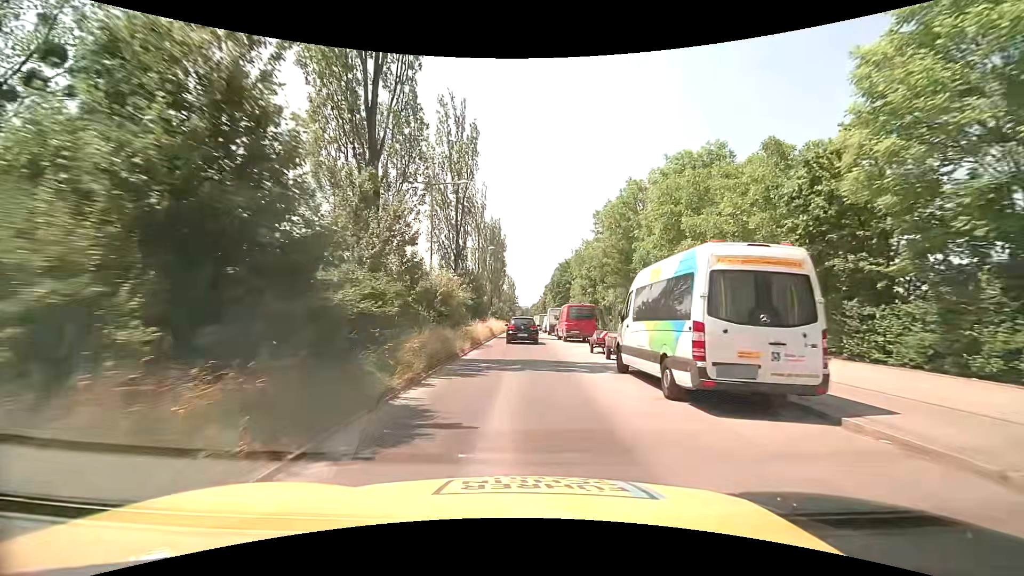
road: secondary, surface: asphalt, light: Day
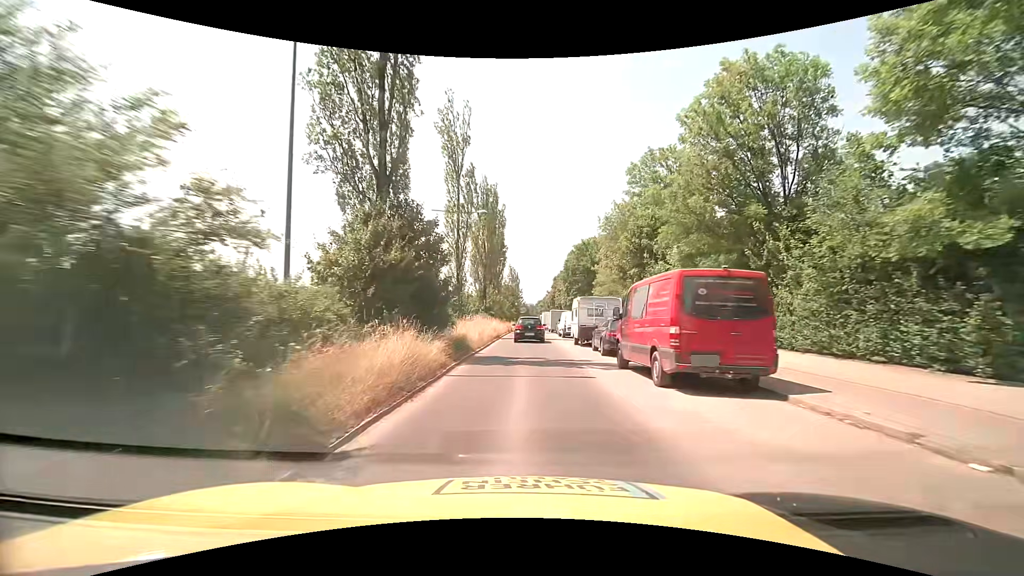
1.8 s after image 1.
(-0.1, +20.9) m; +1°
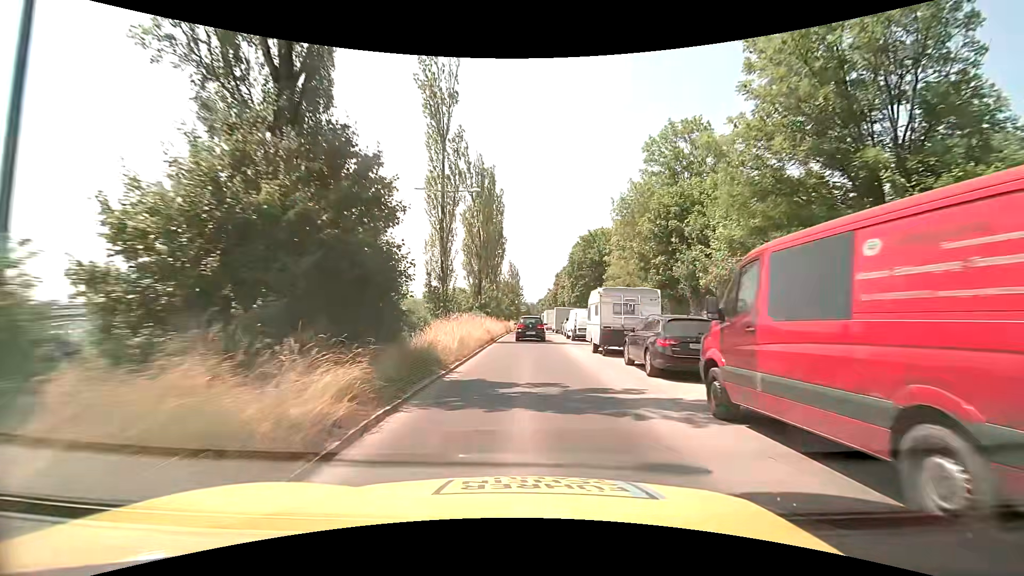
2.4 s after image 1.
(-0.1, +6.9) m; -1°
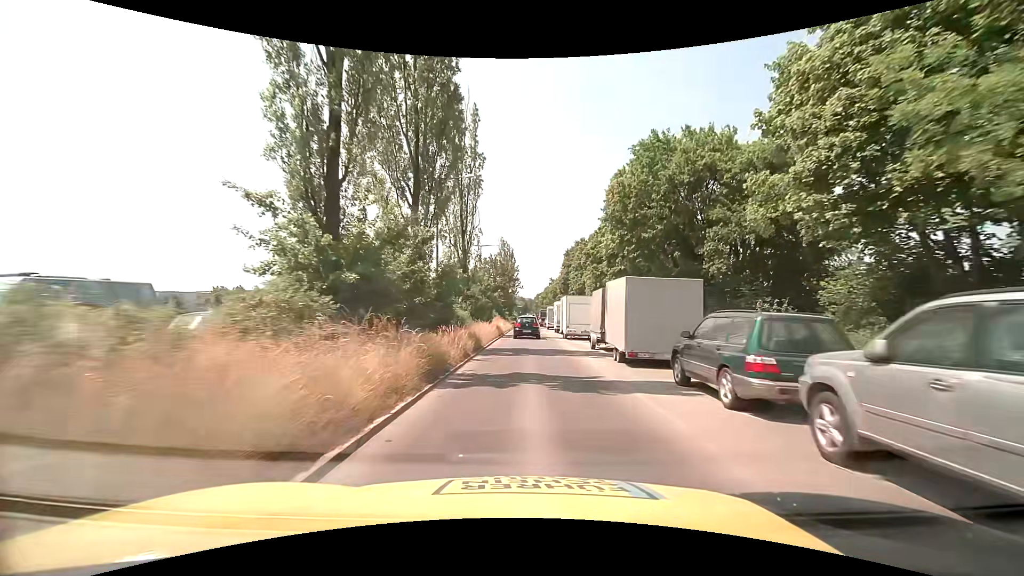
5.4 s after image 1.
(+0.1, +35.4) m; 0°
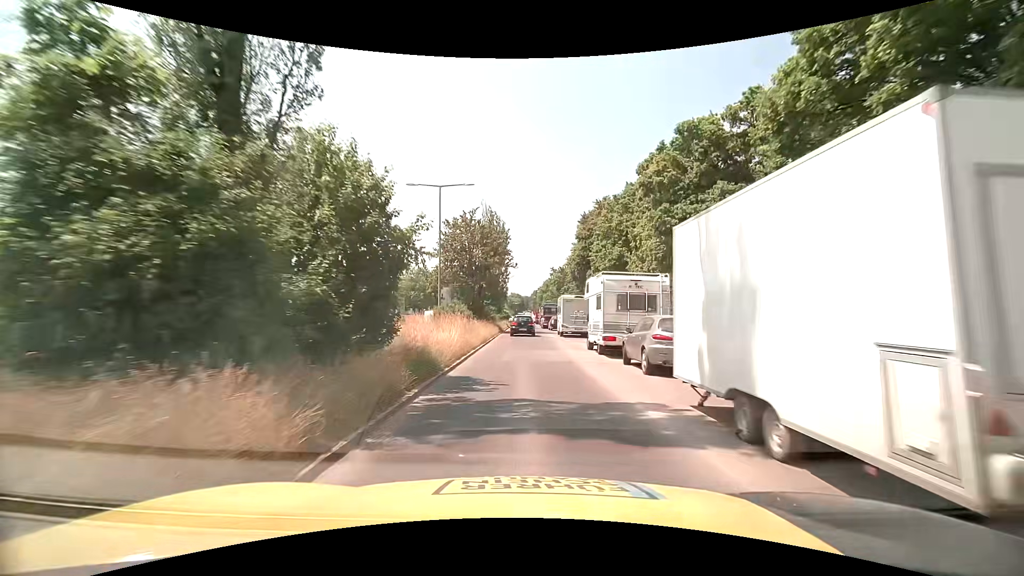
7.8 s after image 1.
(+0.4, +28.5) m; +1°
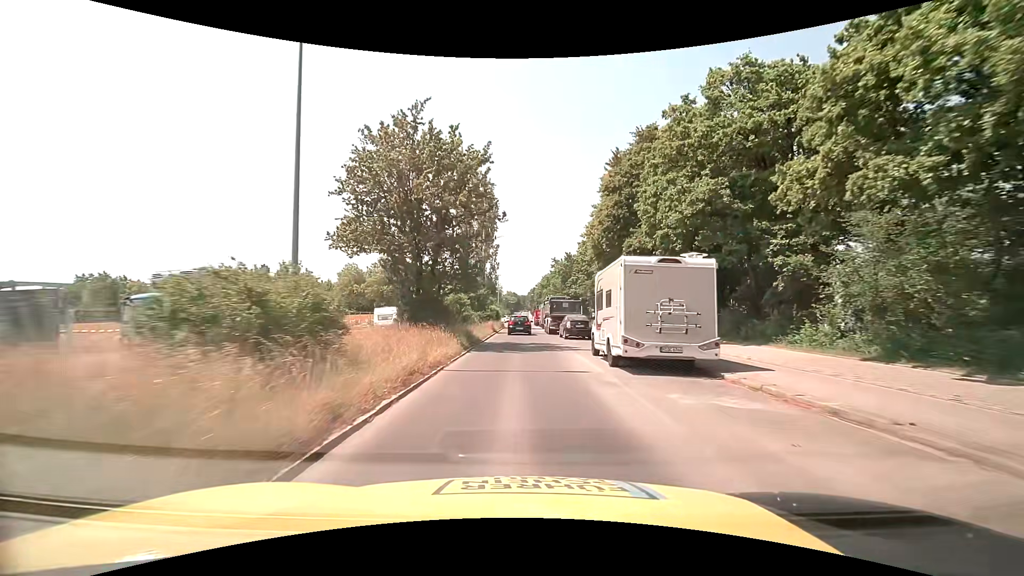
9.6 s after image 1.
(+0.1, +21.7) m; +1°
(0, +10) (0, +20) (0, +30) (-1, +40) (-1, +50) (-1, +60) (-1, +70) (-1, +80) (-1, +90) (0, +100) m
